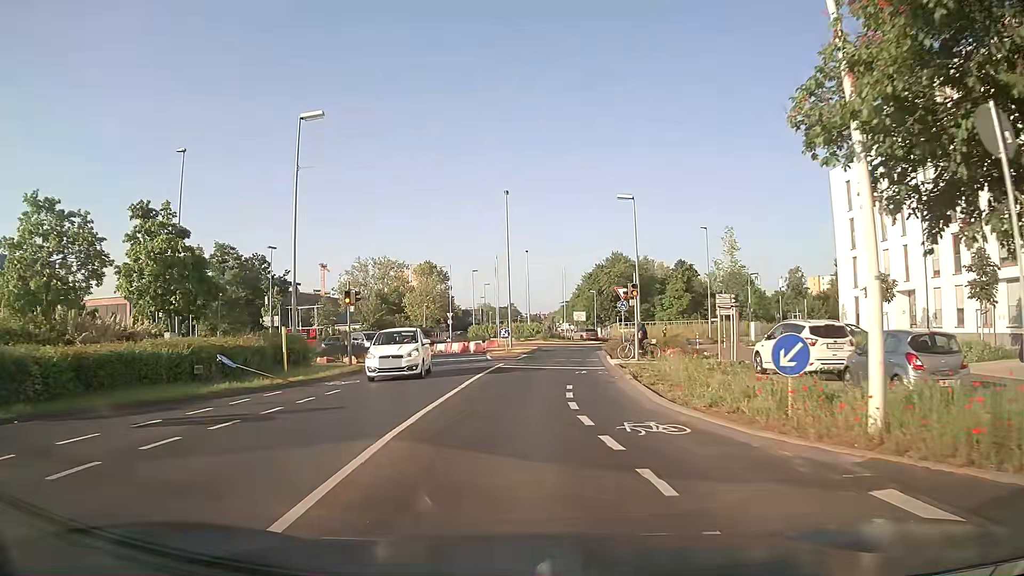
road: secondary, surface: asphalt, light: Day
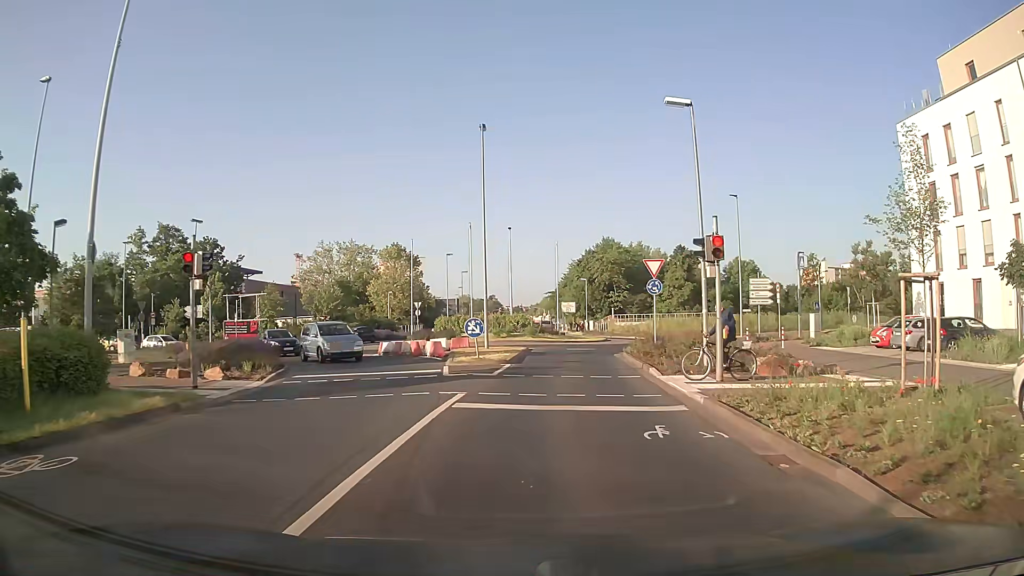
(+0.1, +12.9) m; +3°
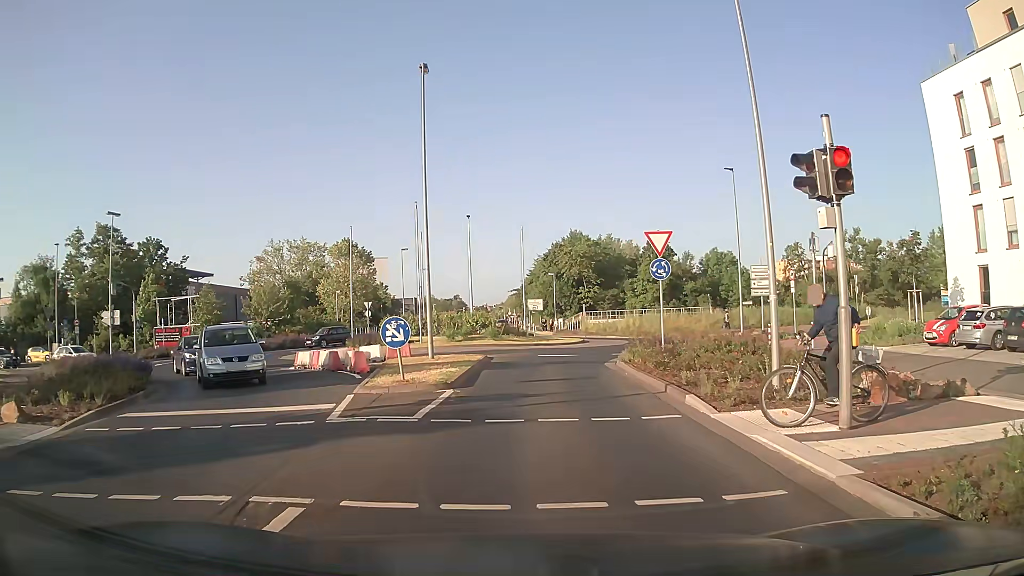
(+0.1, +7.0) m; +2°
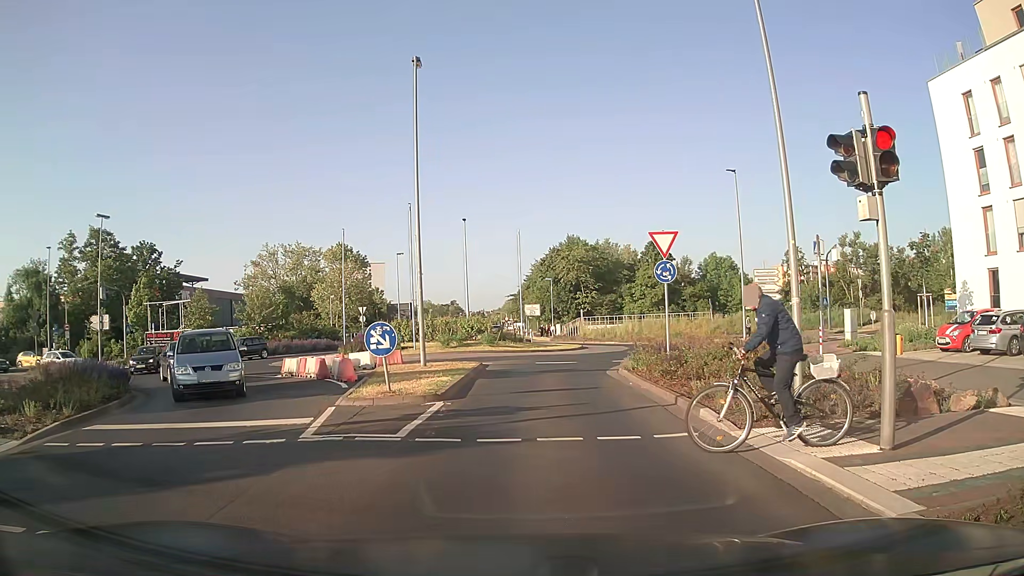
(0.0, +0.9) m; -1°
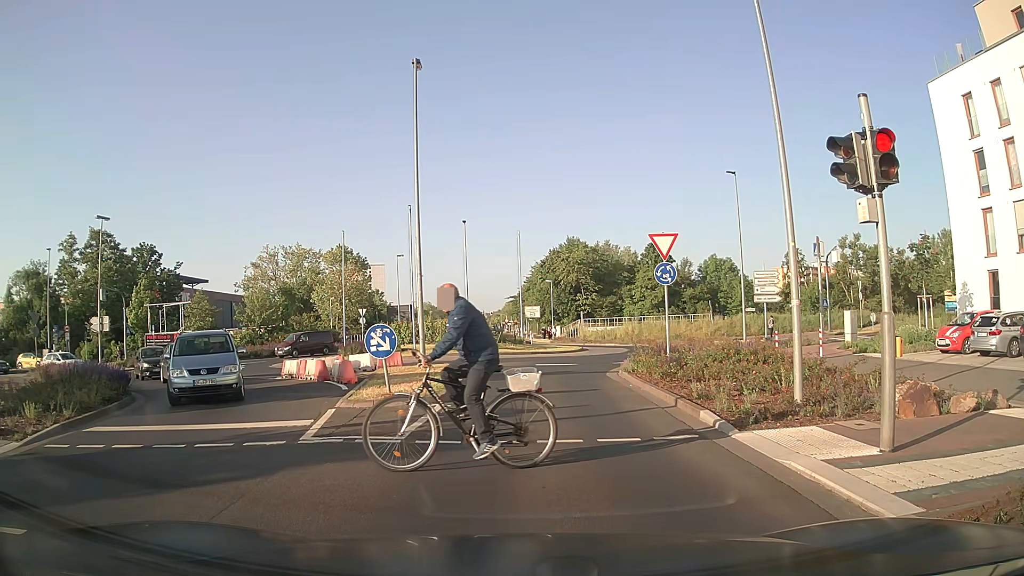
(0.0, +0.1) m; 0°
(0, +10) (+1, +20) (+4, +29) (+8, +39) (+6, +48) (+2, +57) (0, +67) (-1, +77) (-1, +87) (-1, +97) m
